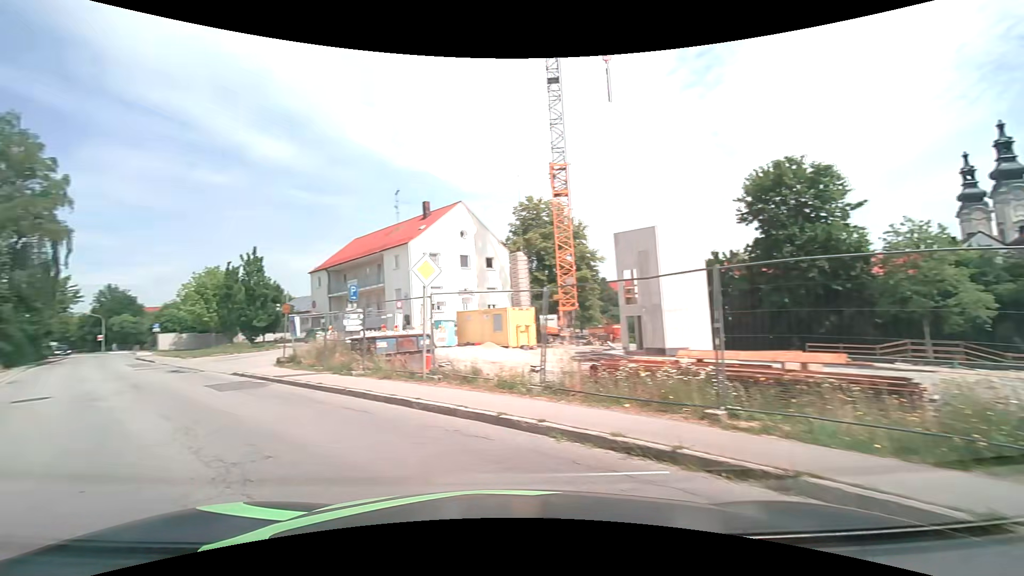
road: secondary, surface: asphalt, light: Day
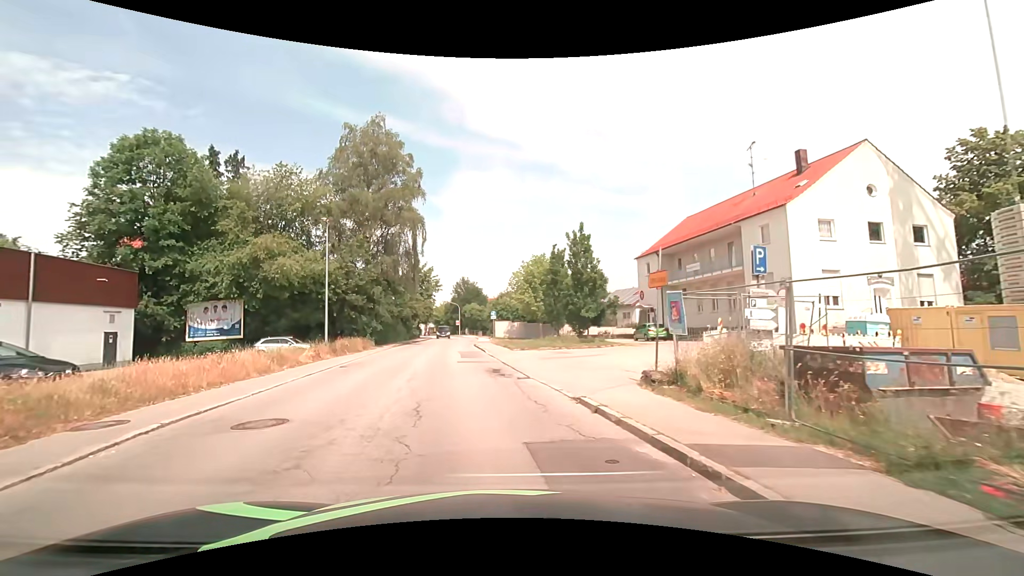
(-4.6, +10.2) m; -35°
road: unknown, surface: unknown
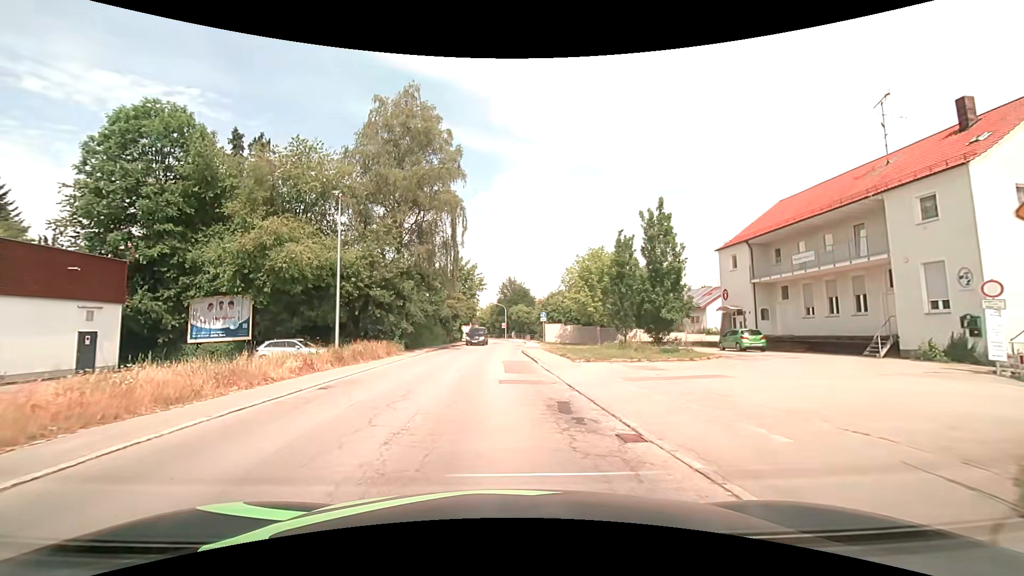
(-0.4, +7.2) m; -6°
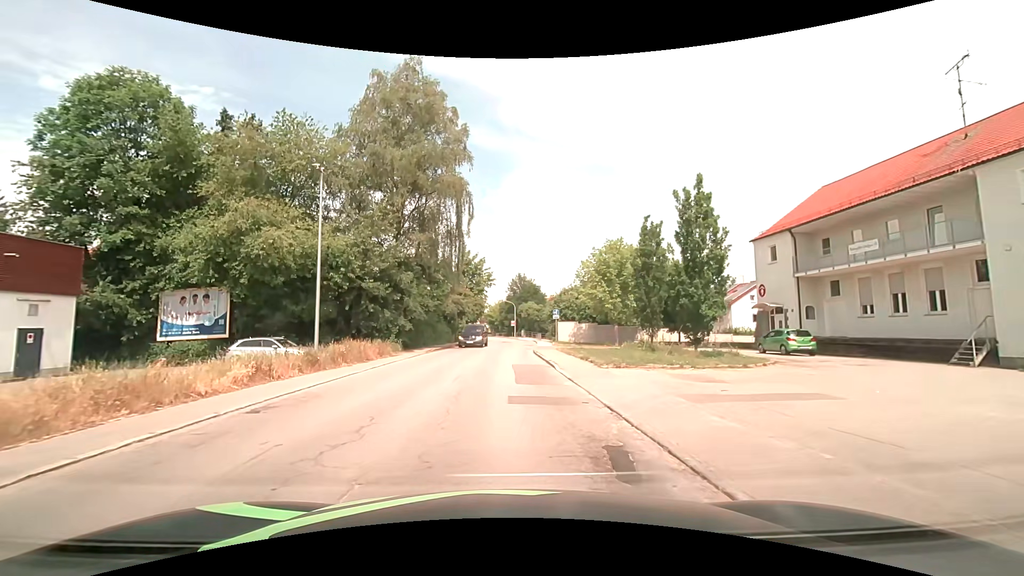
(0.0, +3.9) m; -1°
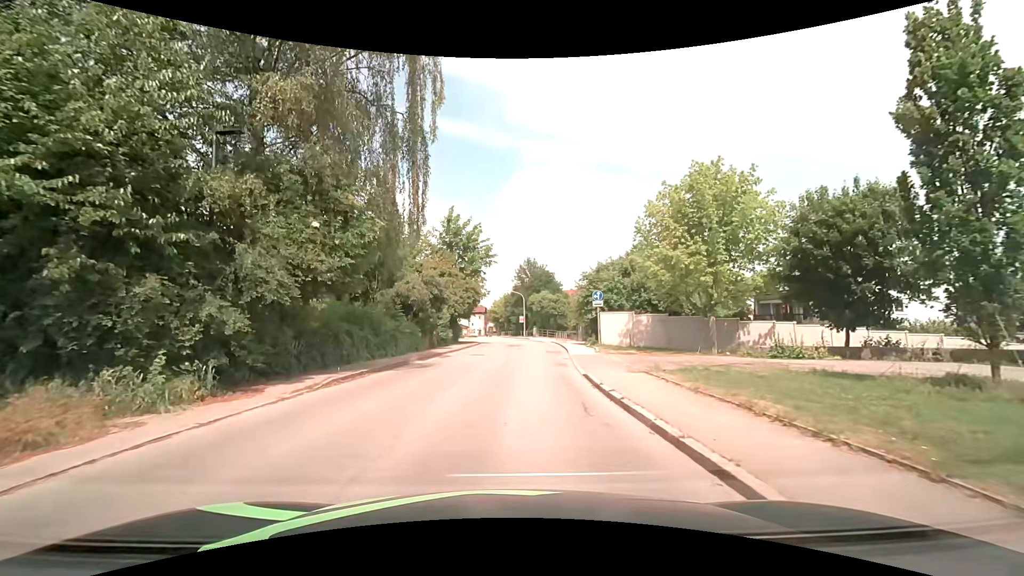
(-0.1, +20.1) m; 0°
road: secondary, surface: asphalt
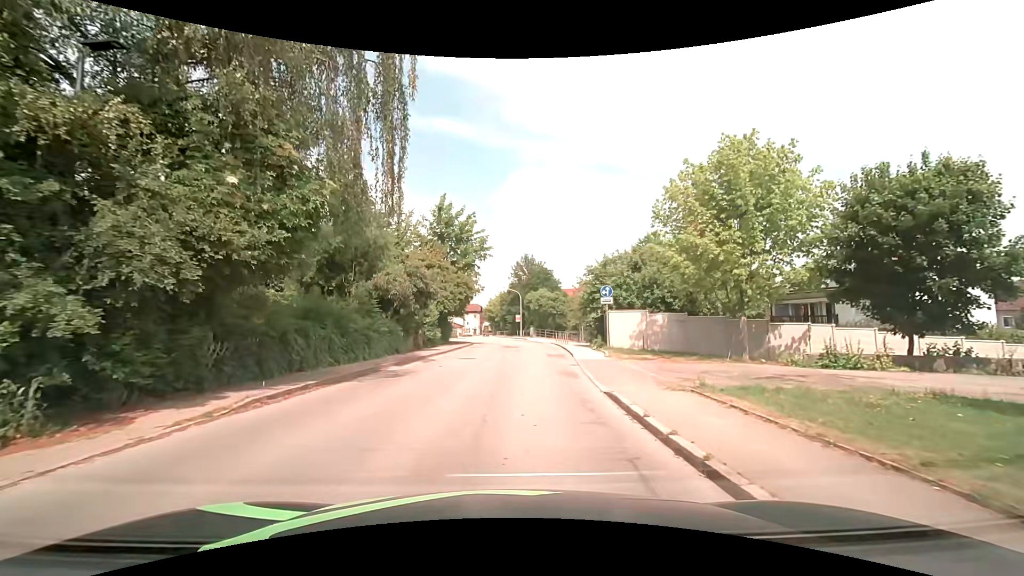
(0.0, +3.8) m; -1°
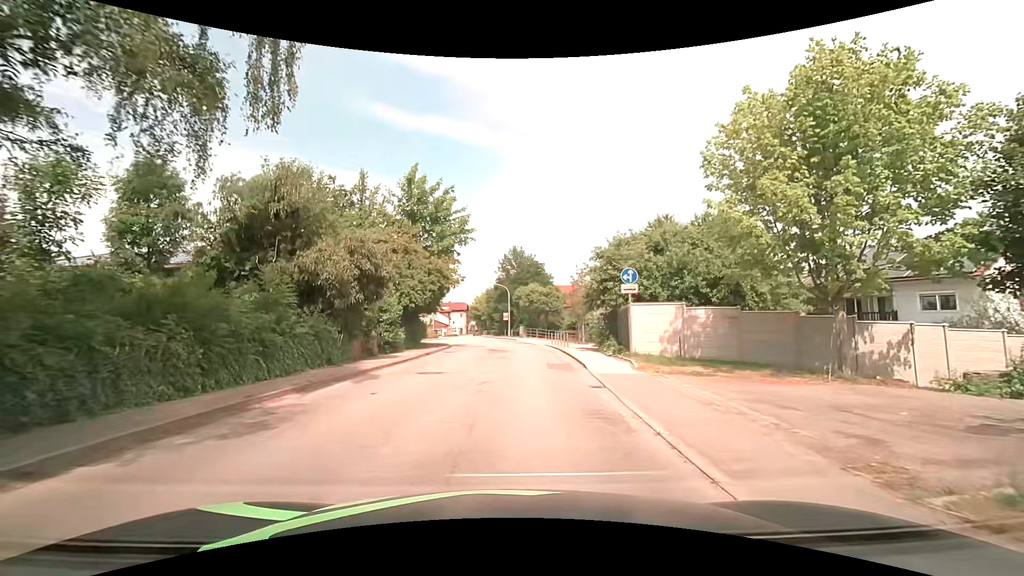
(+0.3, +7.3) m; +3°
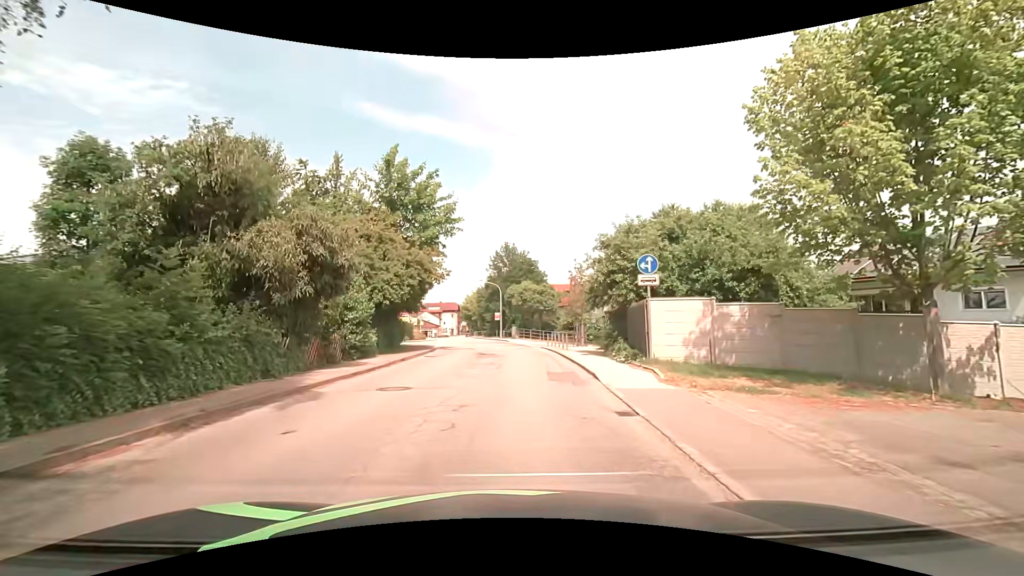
(0.0, +3.6) m; +1°
